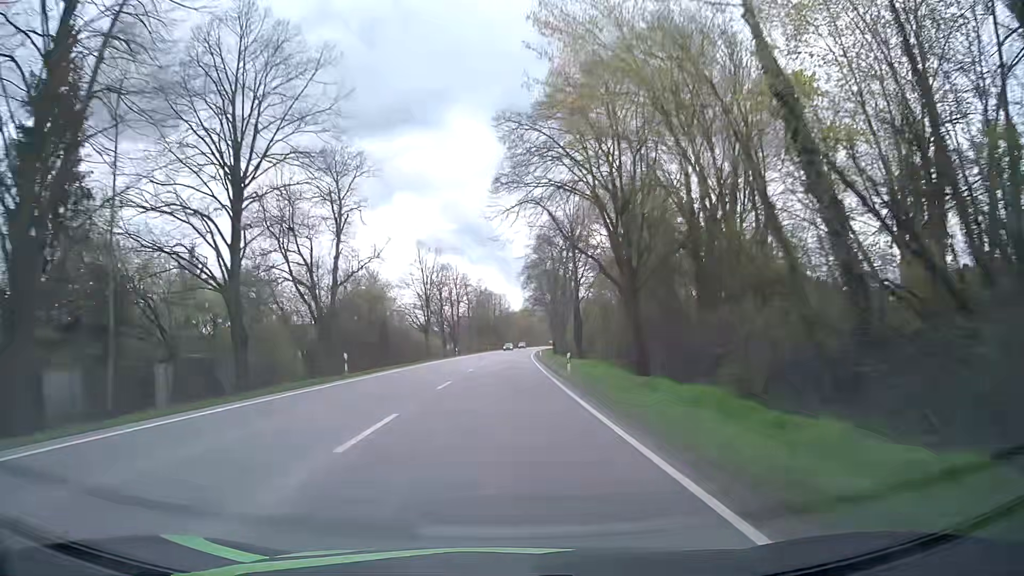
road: primary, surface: asphalt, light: Day
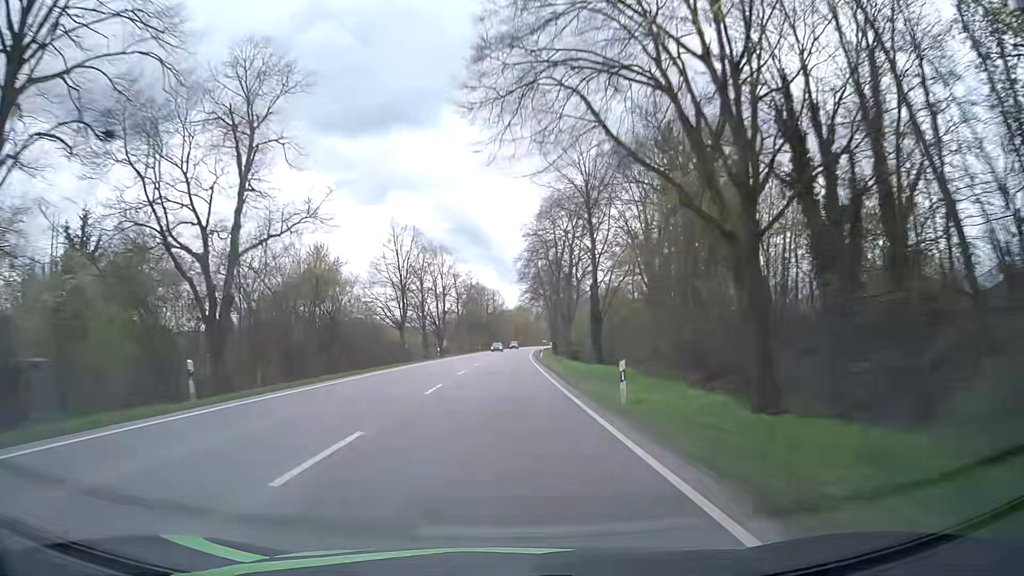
(0.0, +14.5) m; 0°
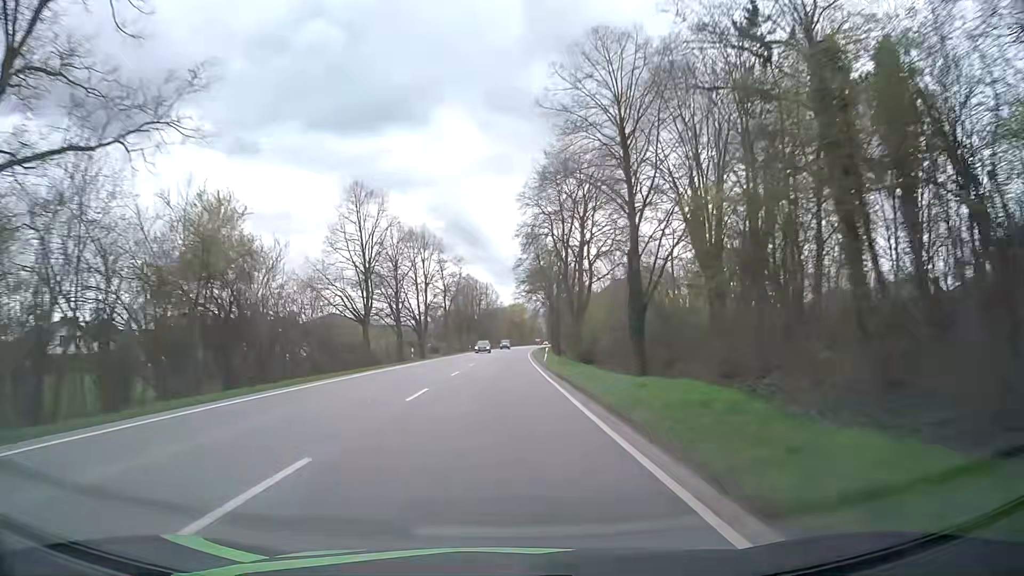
(+0.1, +14.5) m; +1°
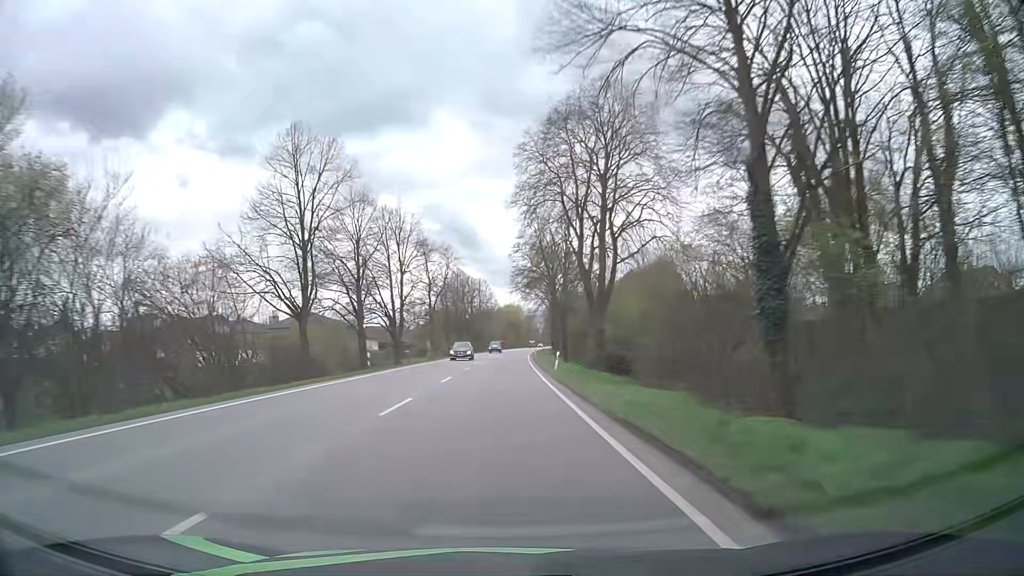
(+0.1, +14.6) m; +1°
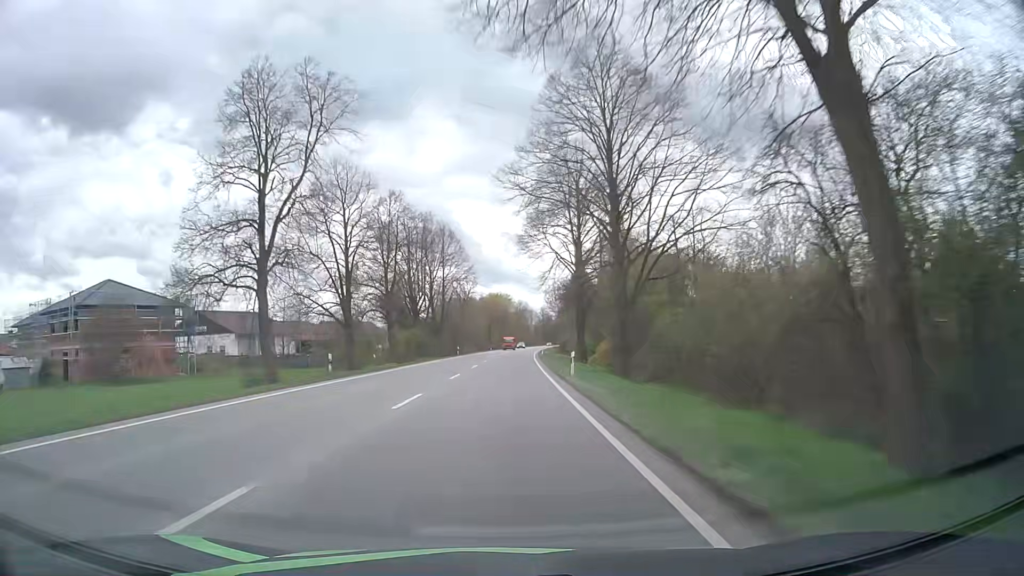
(+0.5, +58.4) m; +1°
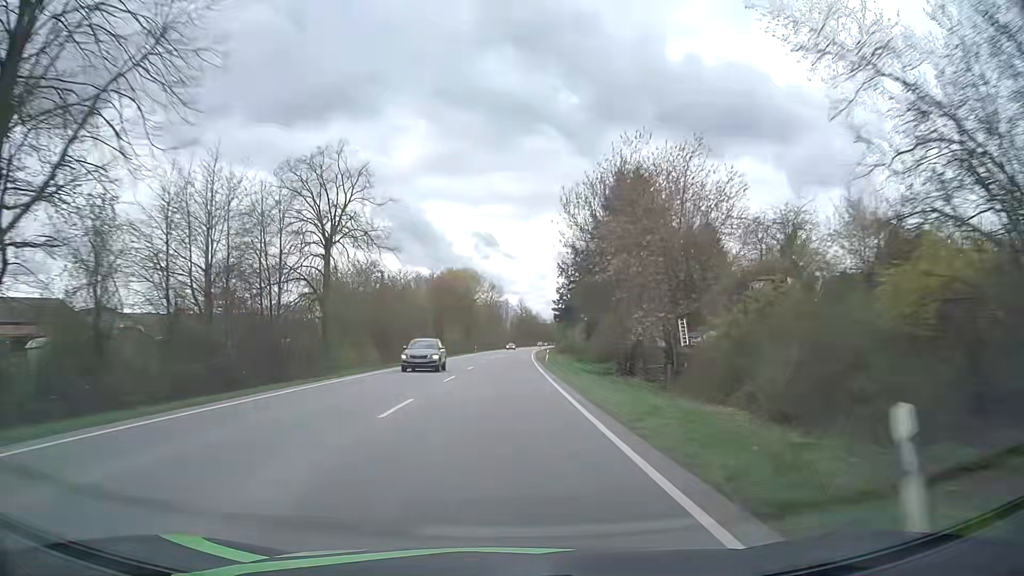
(+1.7, +73.0) m; +2°
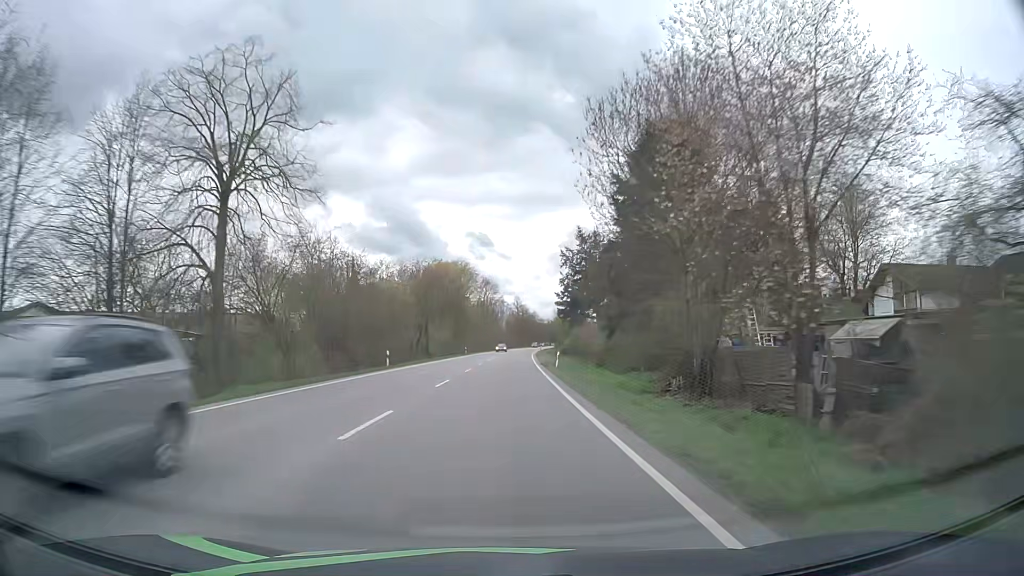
(+0.1, +14.5) m; 0°
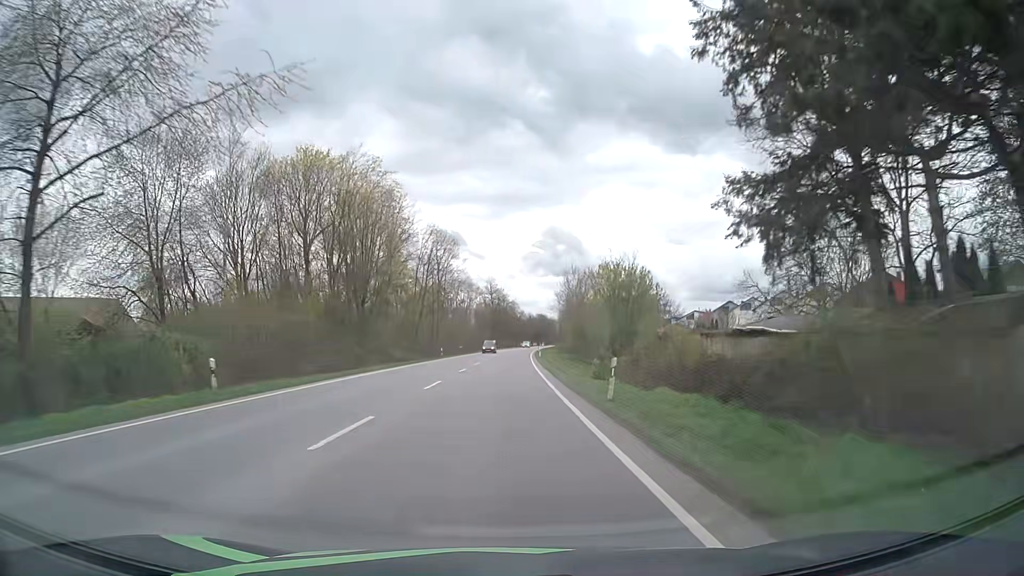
(+1.3, +72.5) m; +2°
(0, +10) (0, +20) (0, +30) (0, +40) (0, +50) (+1, +60) (+1, +70) (+1, +80) (+2, +90) (+2, +100) m
